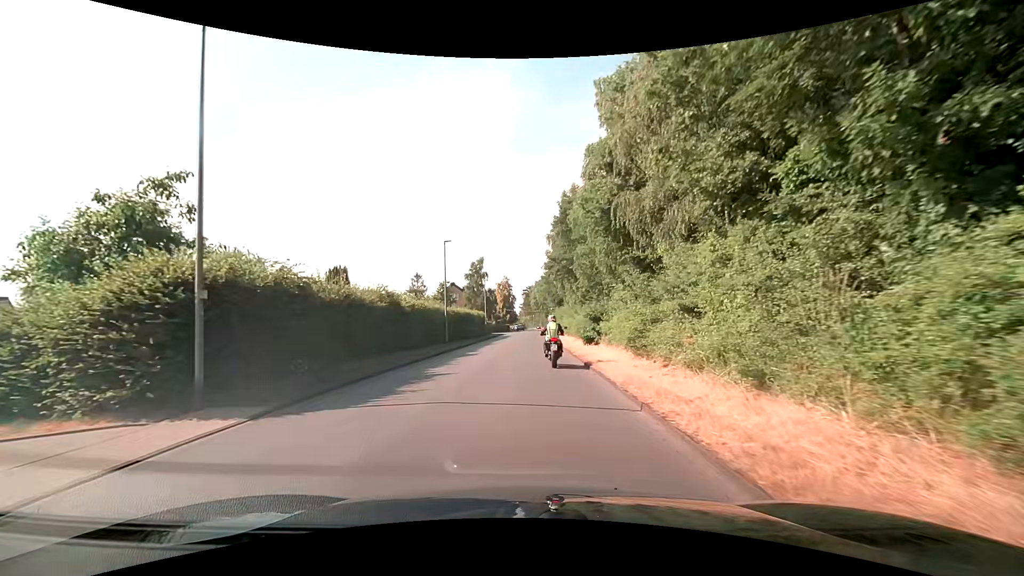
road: unclassified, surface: asphalt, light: Day
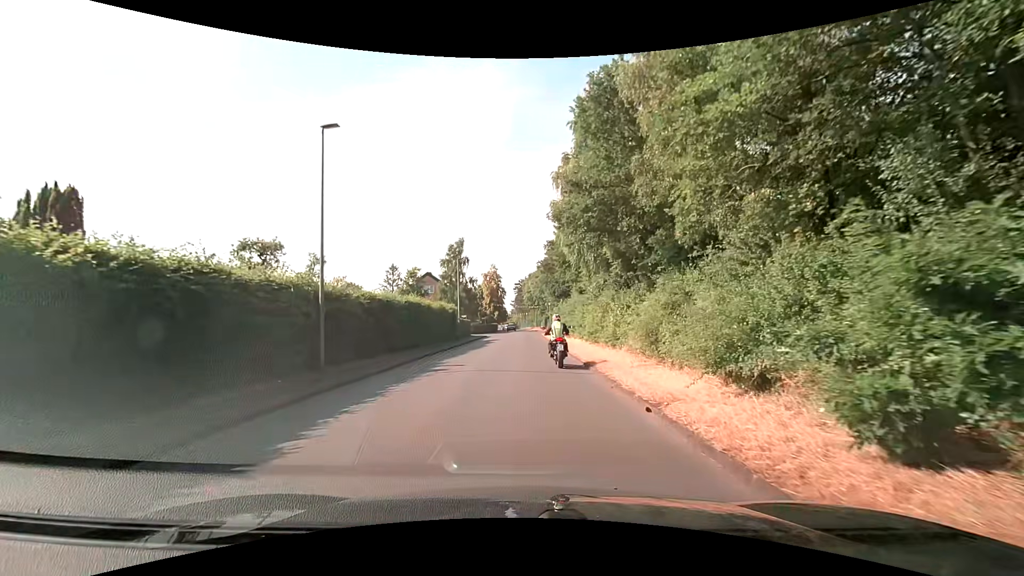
(-0.1, +21.8) m; +1°
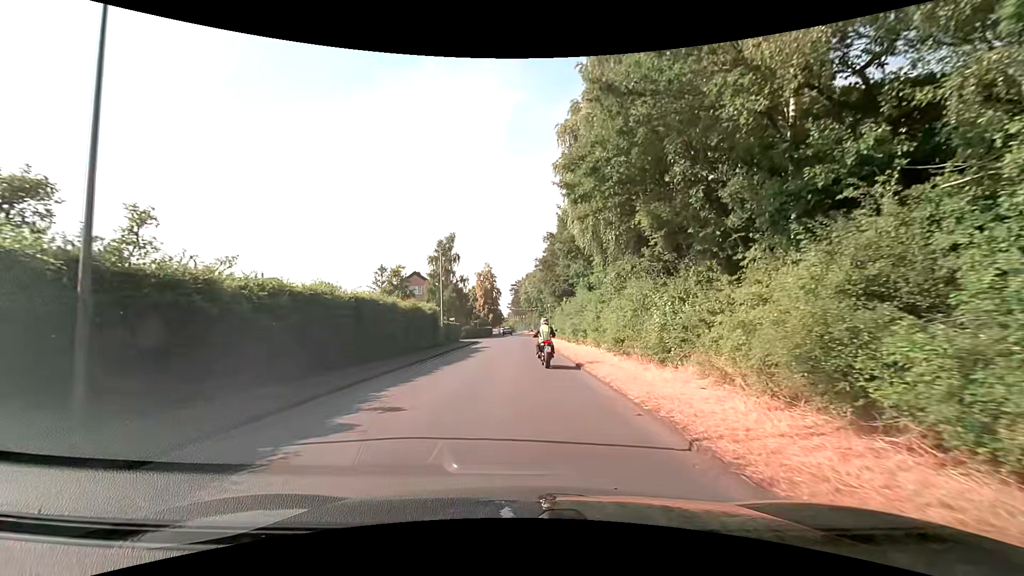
(0.0, +8.2) m; 0°
